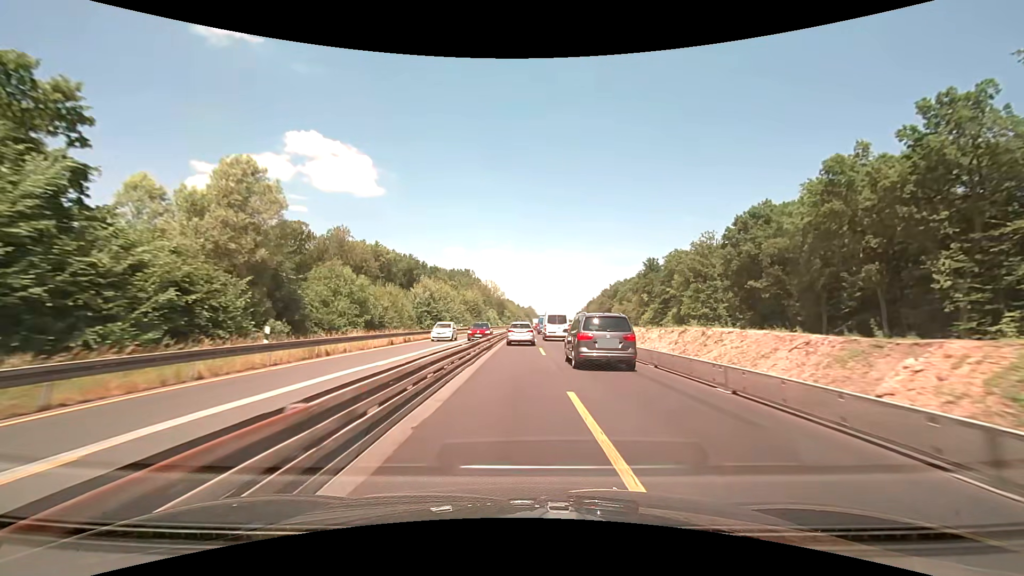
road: motorway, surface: concrete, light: Day
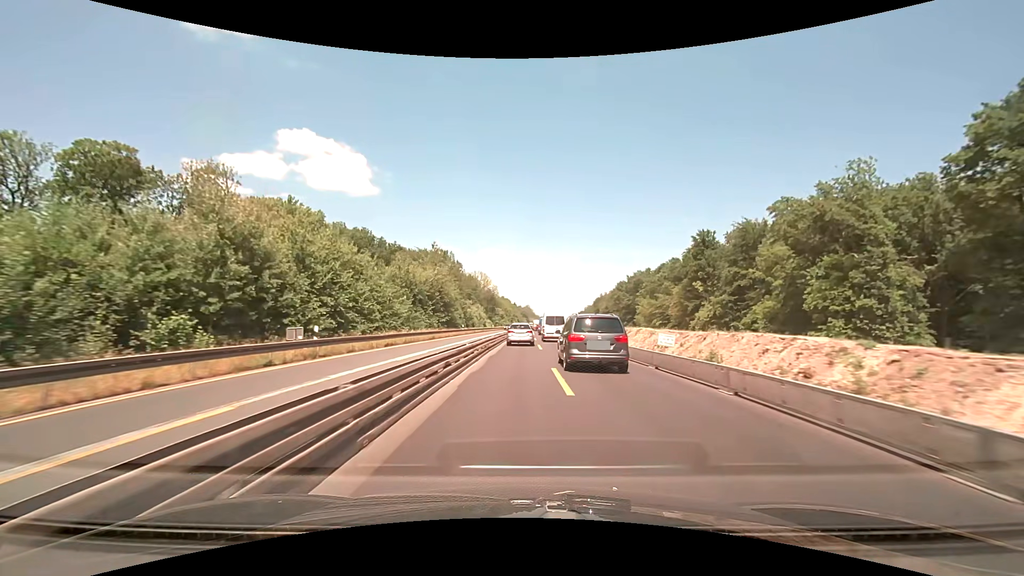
(+0.2, +48.2) m; 0°
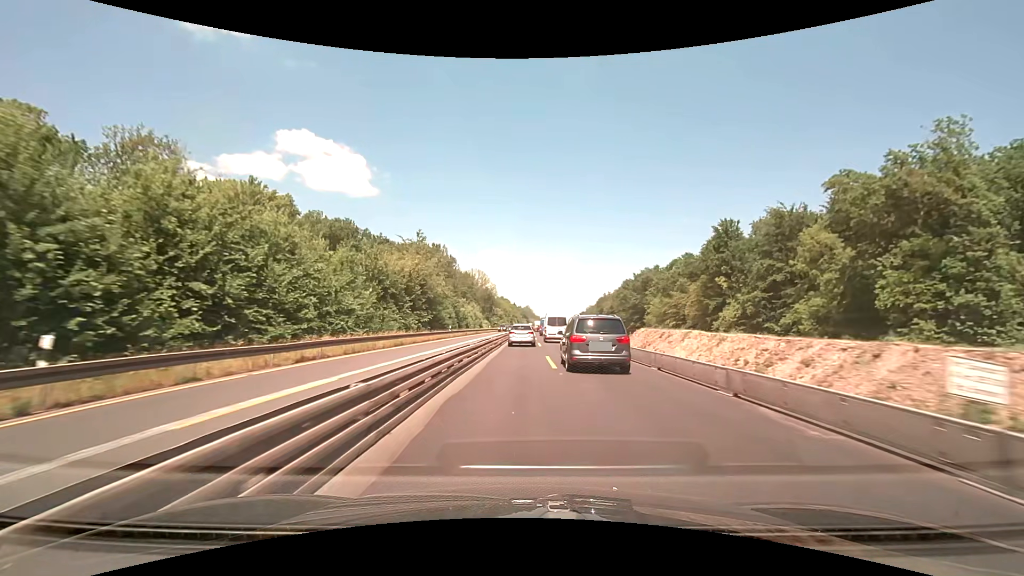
(0.0, +12.1) m; 0°
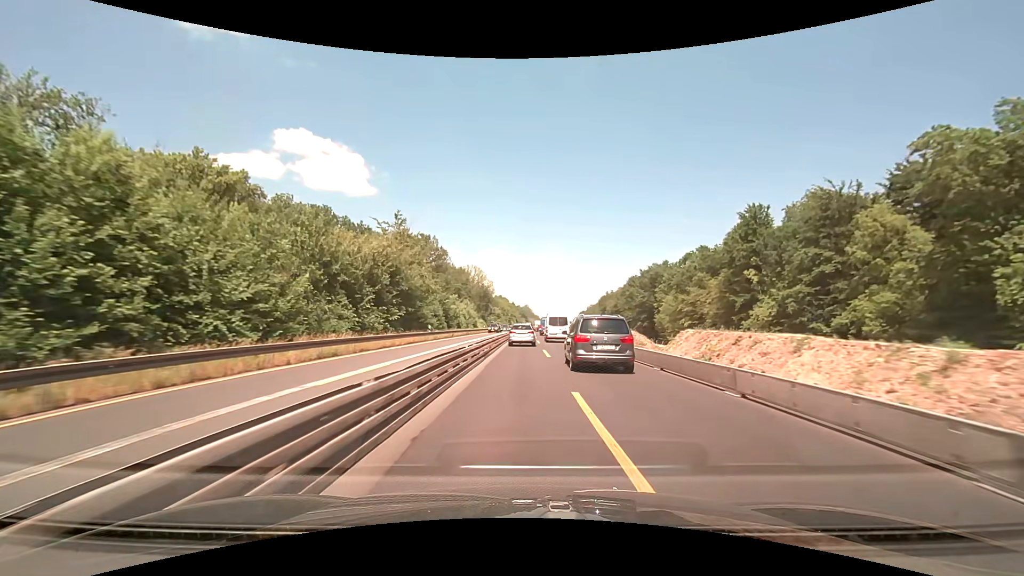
(0.0, +12.2) m; 0°
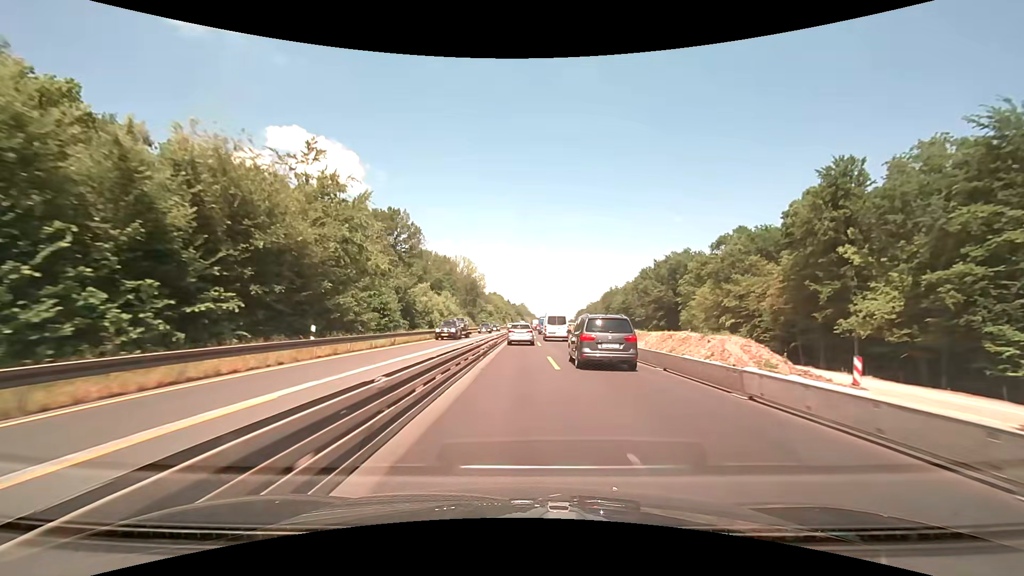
(+0.1, +24.5) m; +1°
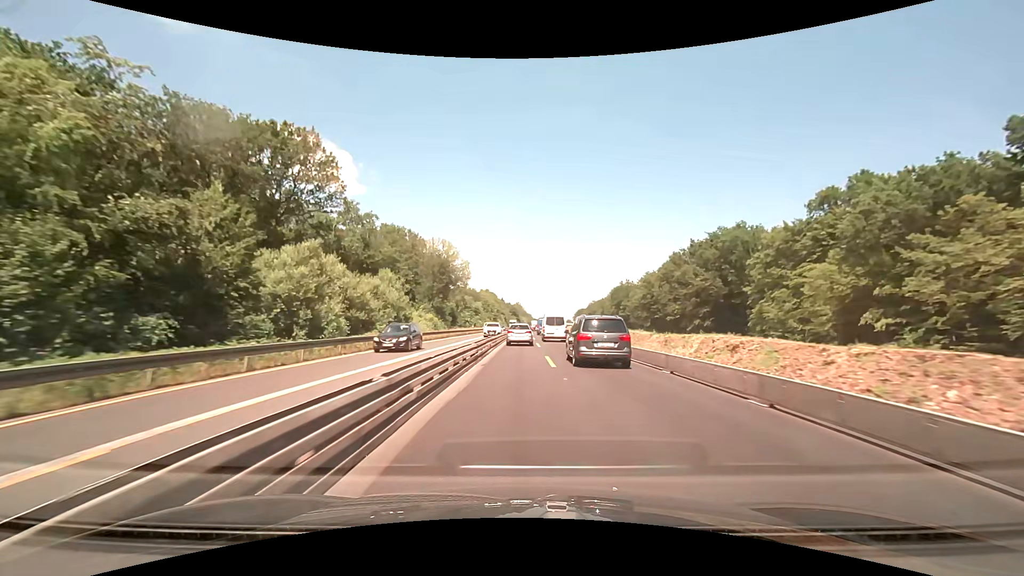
(+0.2, +37.2) m; +1°
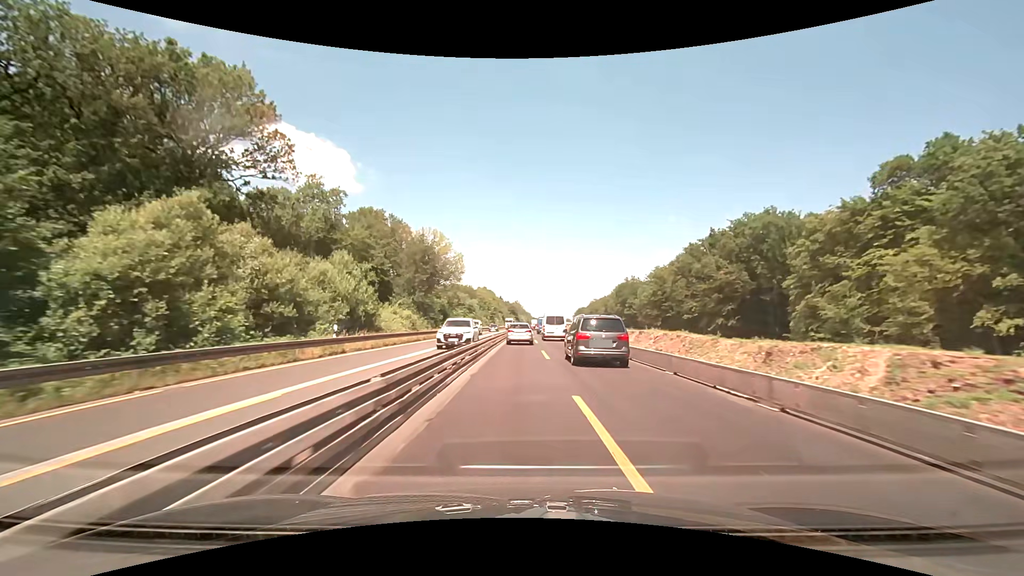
(0.0, +12.5) m; 0°
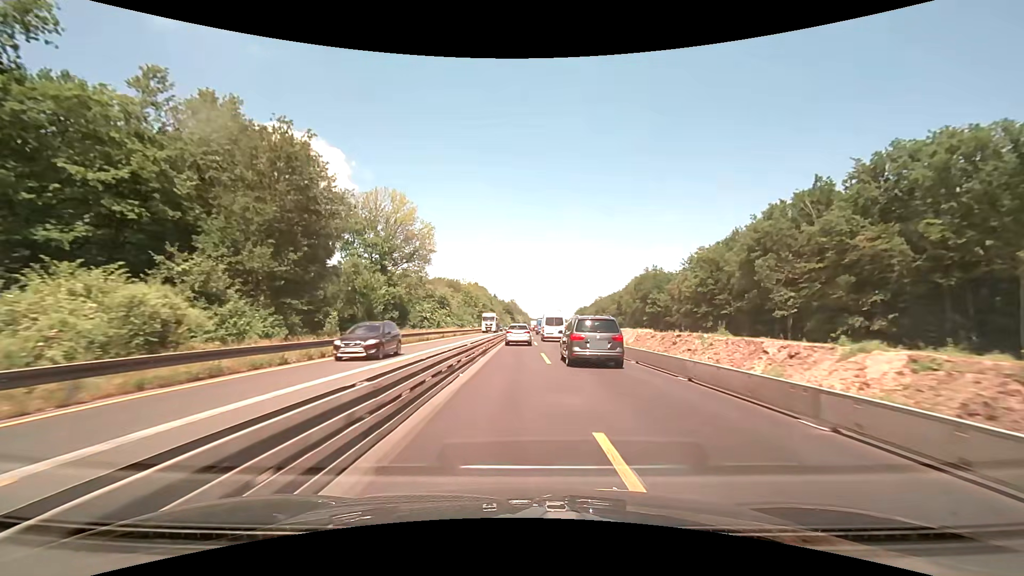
(+0.1, +37.6) m; 0°
(0, +10) (0, +20) (0, +30) (0, +40) (0, +50) (0, +60) (0, +70) (0, +80) (+1, +90) (+1, +100) m
